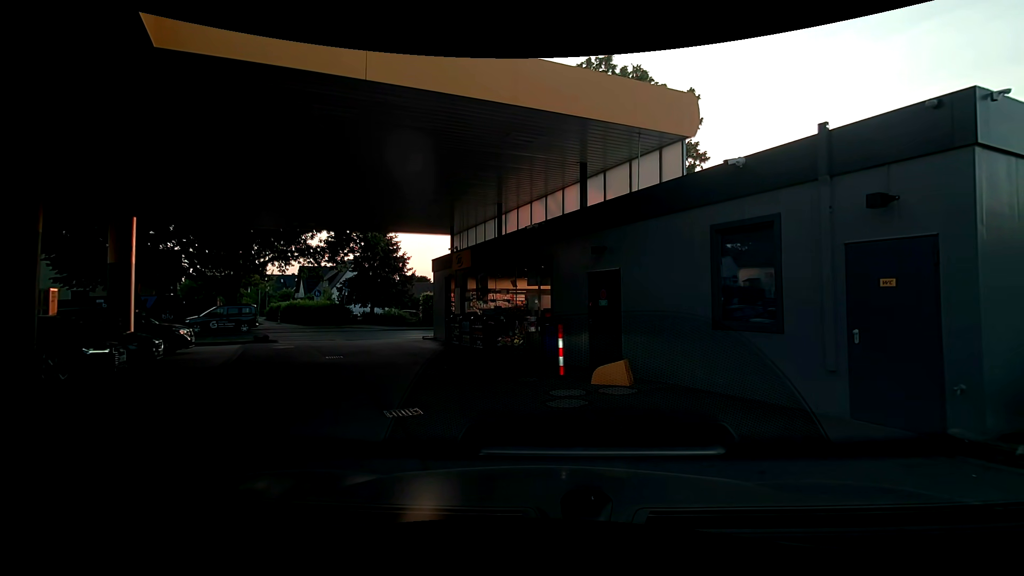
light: Day
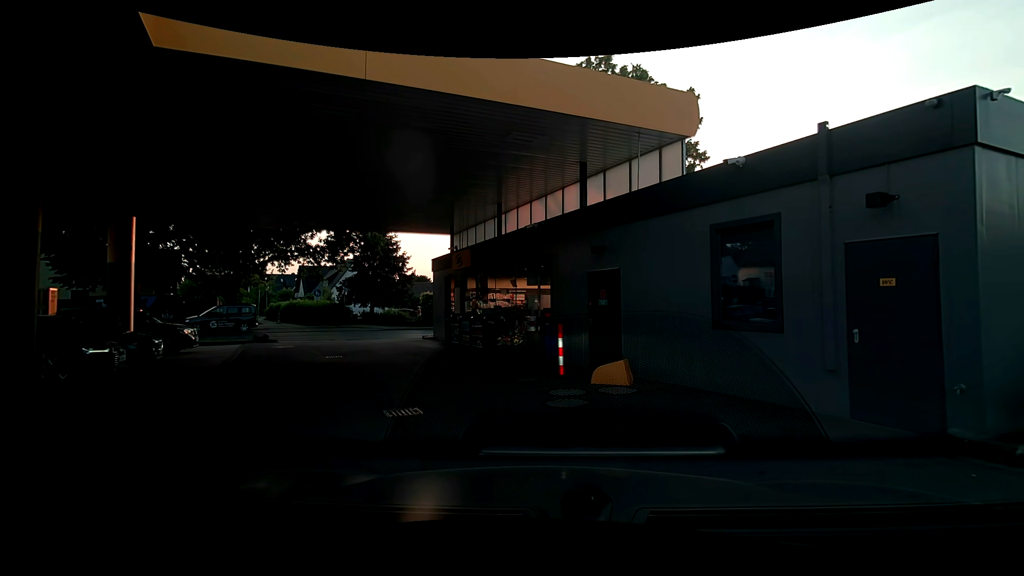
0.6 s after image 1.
(0.0, 0.0) m; 0°
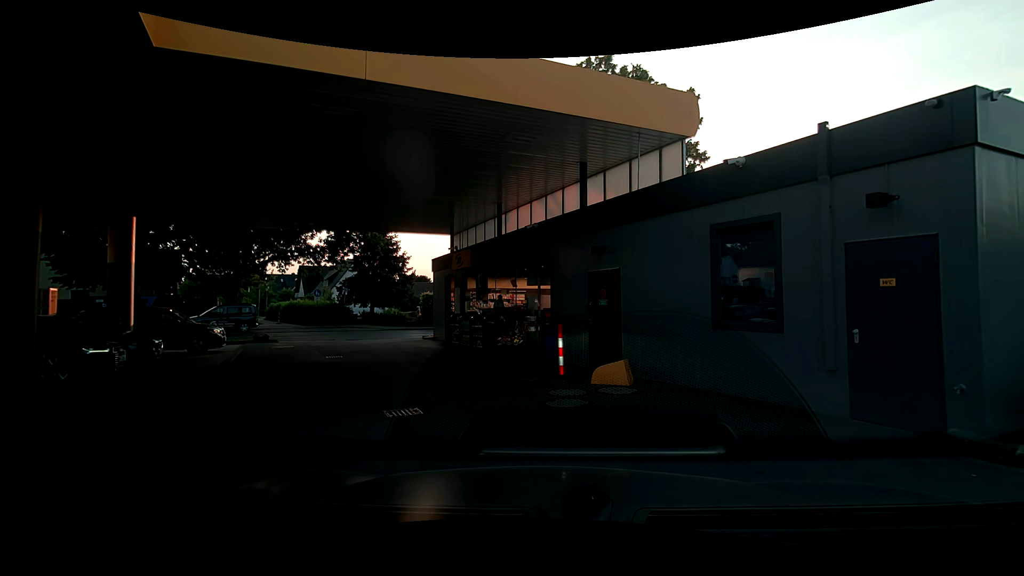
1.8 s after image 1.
(0.0, 0.0) m; 0°
